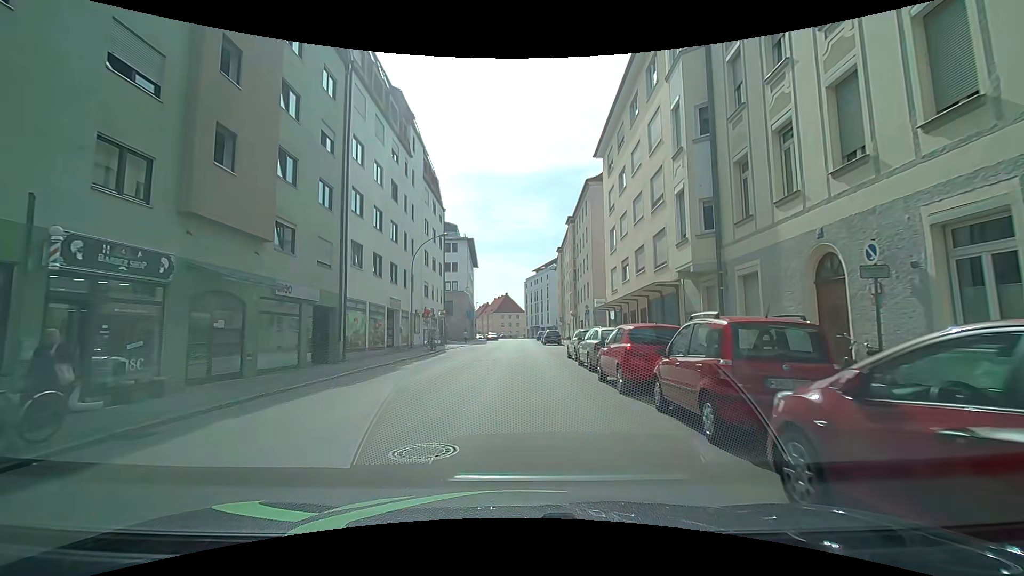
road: tertiary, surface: asphalt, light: Day
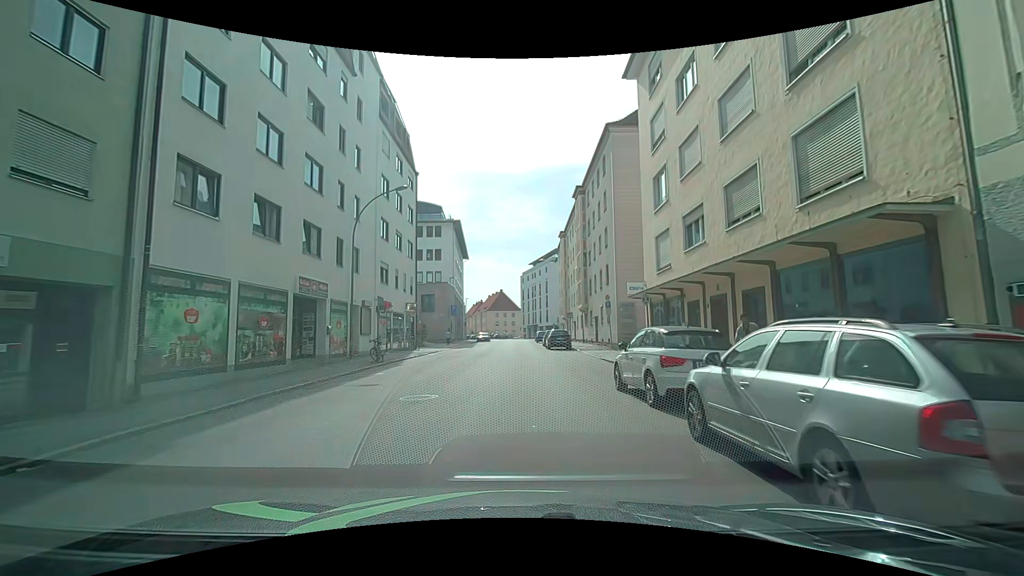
(0.0, +12.9) m; 0°
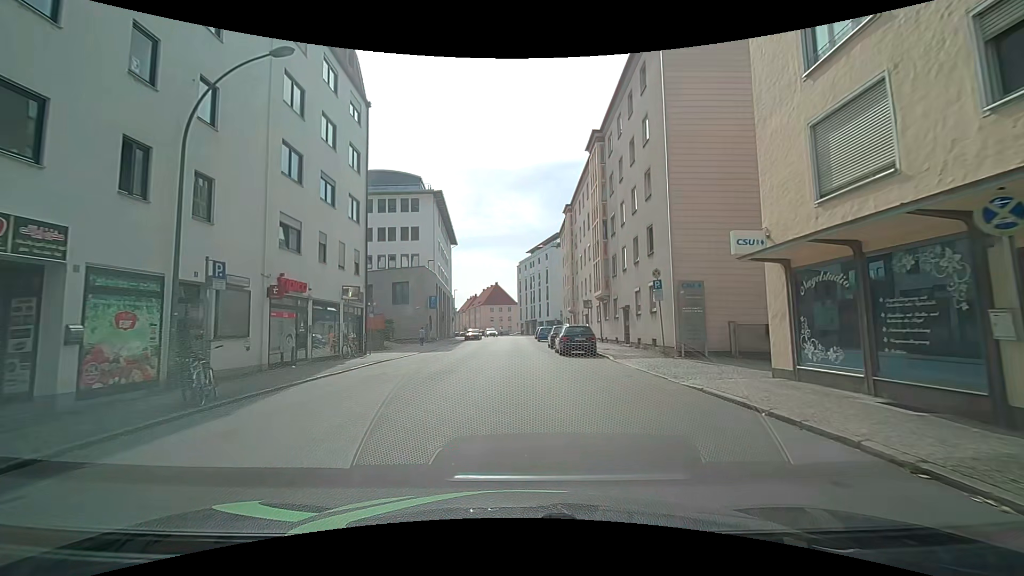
(0.0, +12.9) m; 0°
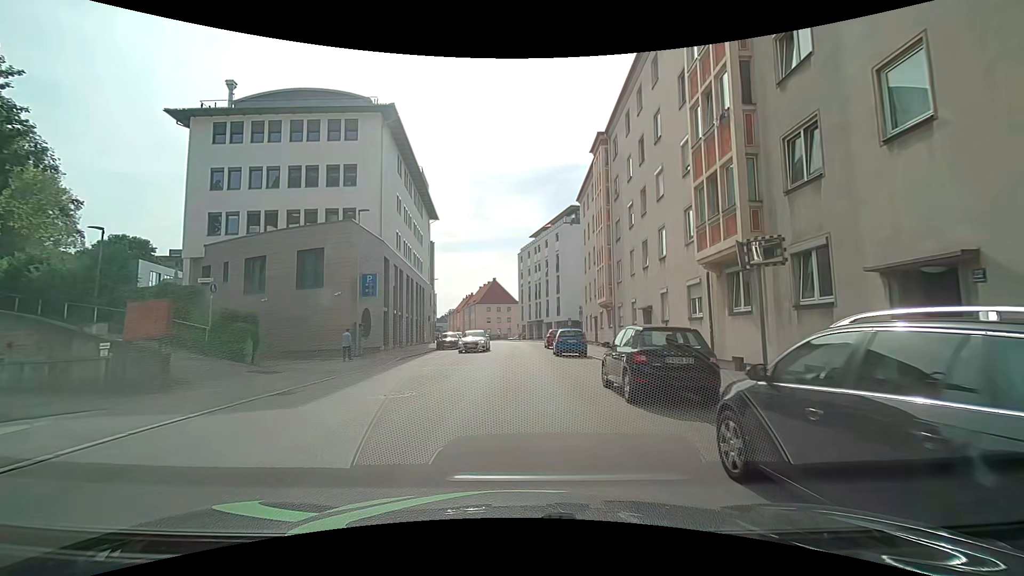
(0.0, +21.8) m; 0°
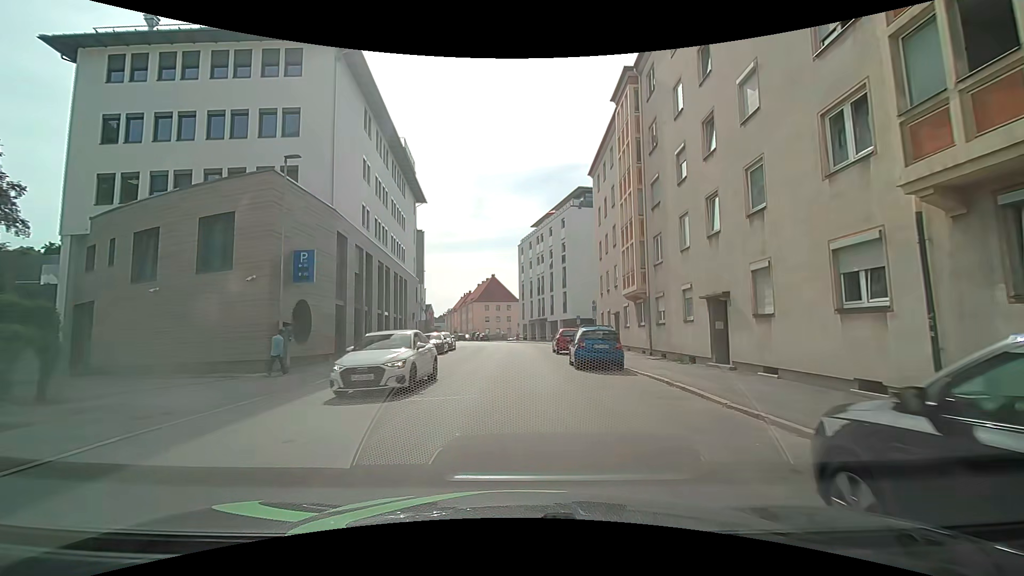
(-0.1, +8.8) m; 0°
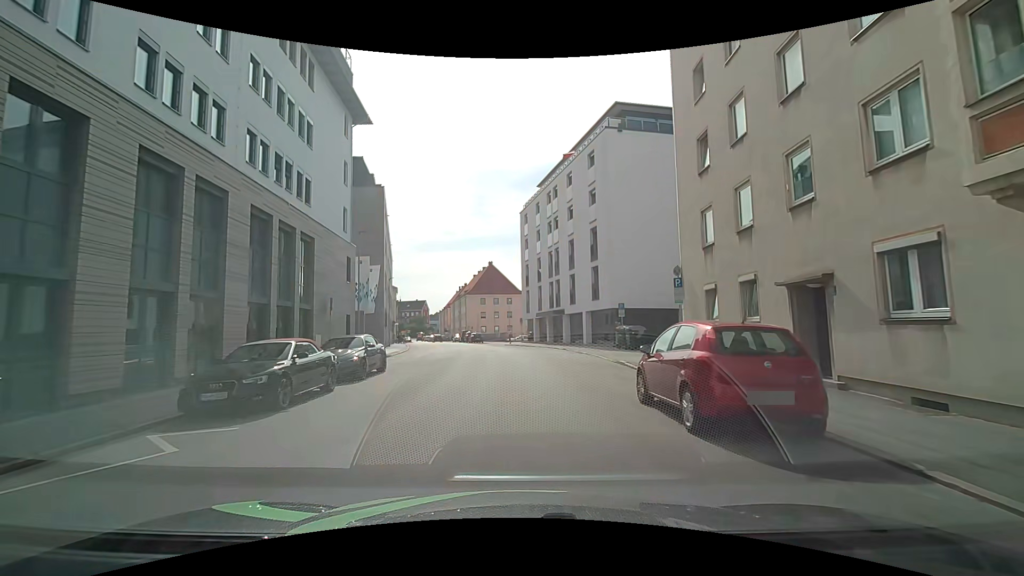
(0.0, +21.8) m; 0°
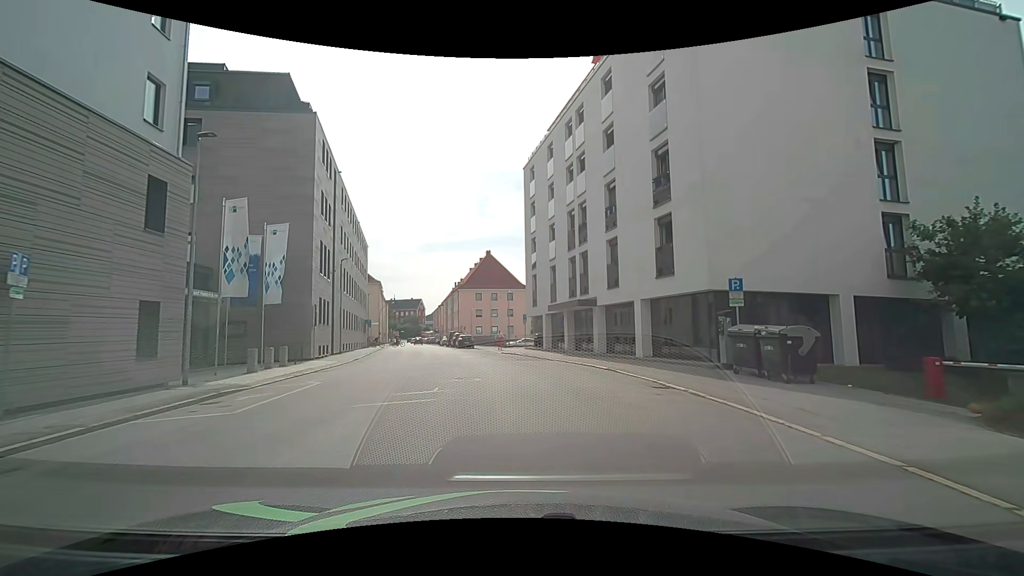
(-0.1, +17.0) m; -1°
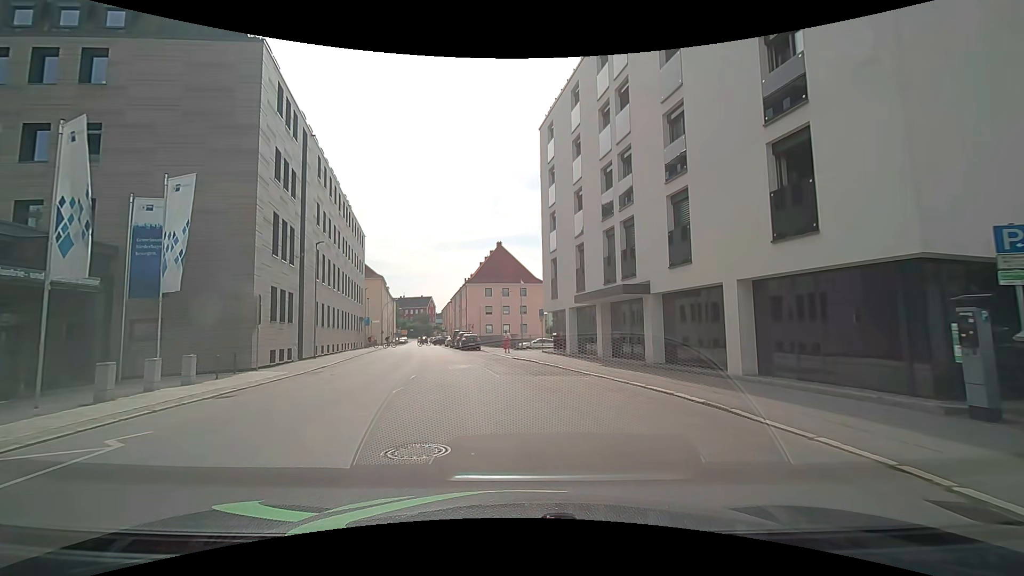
(-0.1, +8.3) m; -1°
(0, +10) (-2, +20) (-4, +30) (-6, +39) (-8, +49) (-11, +59) (-13, +69) (-15, +78) (-17, +88) (-19, +98) m
